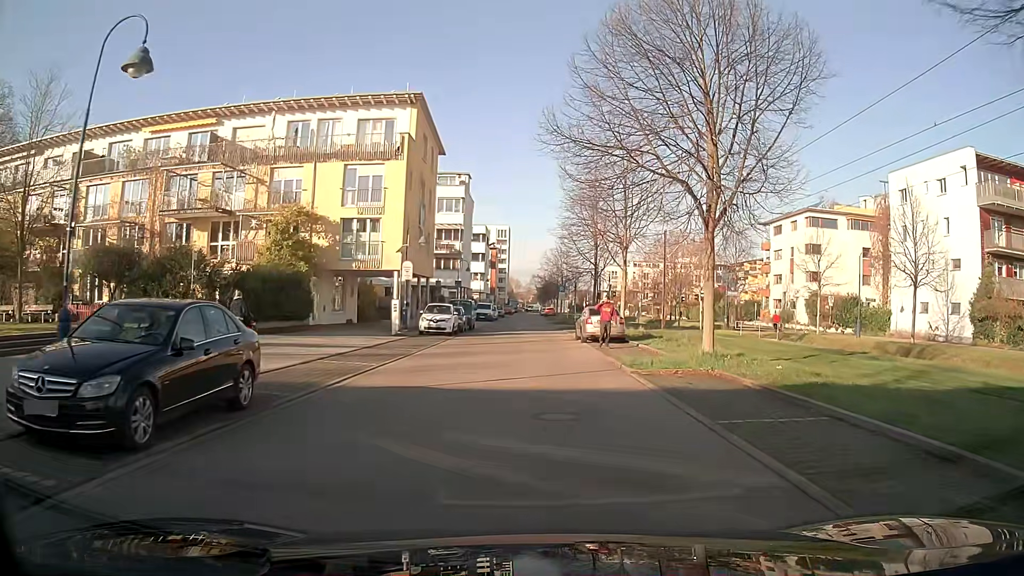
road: residential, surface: asphalt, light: Day
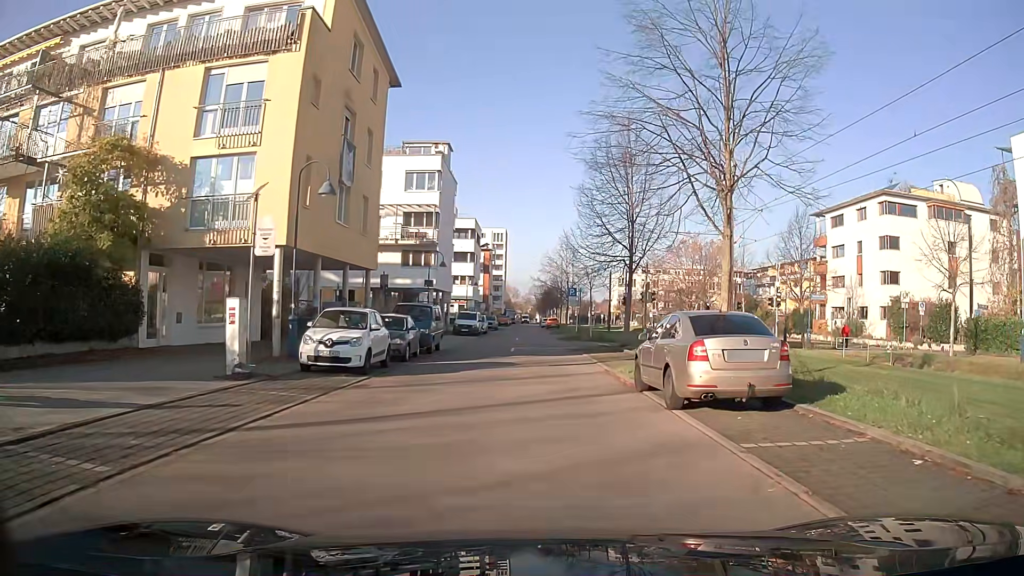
(0.0, +17.2) m; 0°
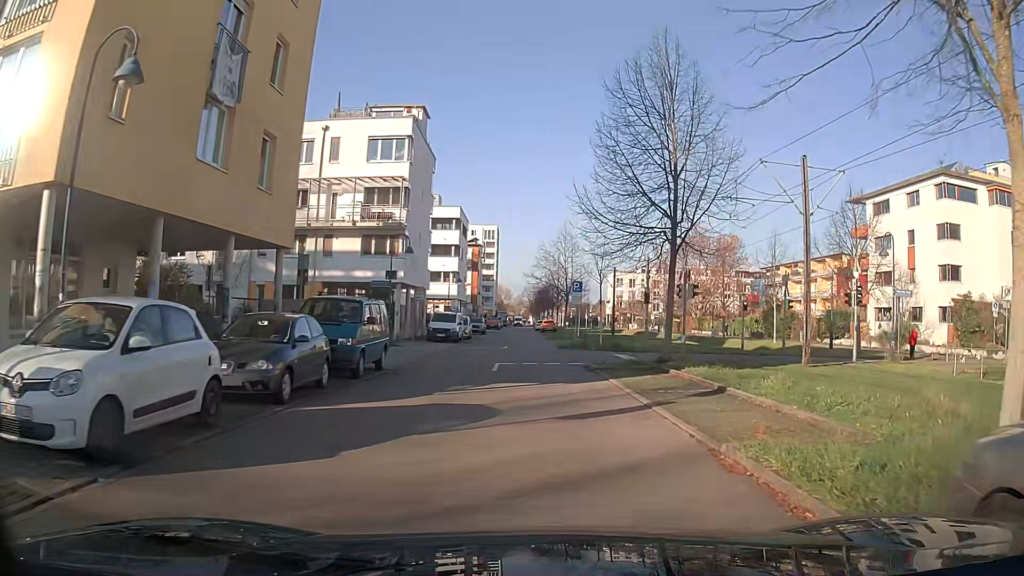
(0.0, +10.3) m; +1°
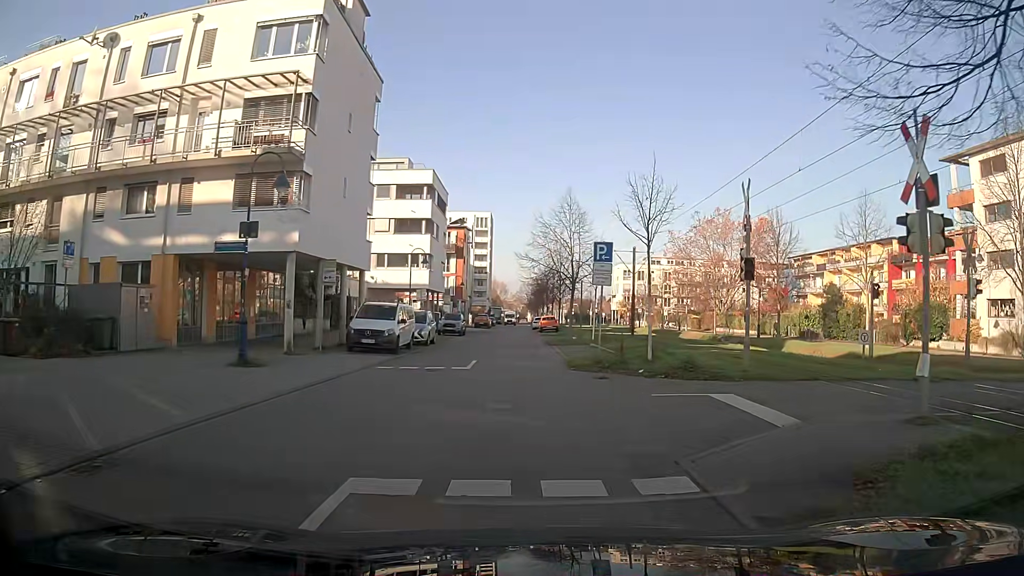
(0.0, +16.9) m; -2°
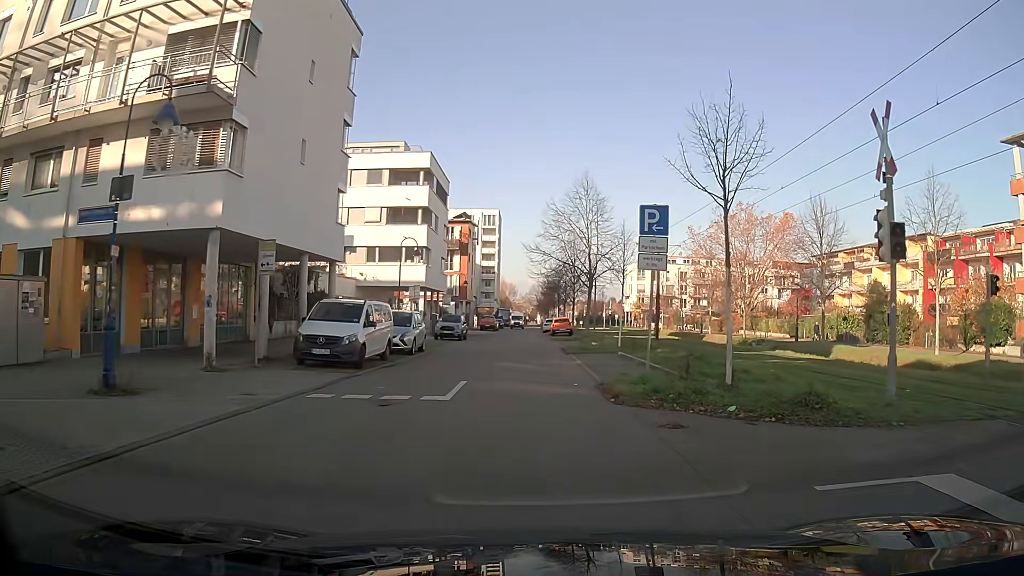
(0.0, +6.7) m; 0°
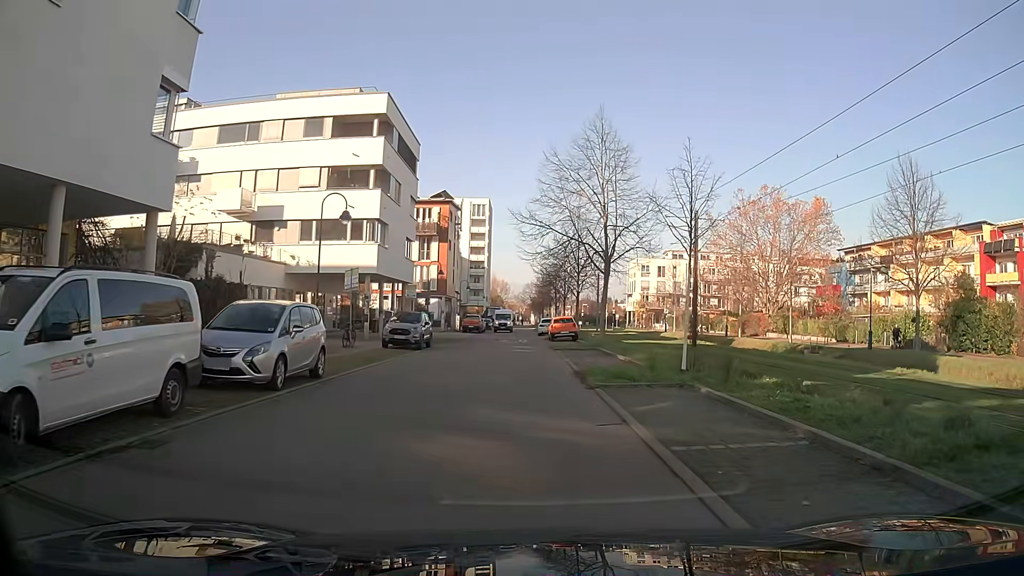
(+0.2, +13.2) m; +1°
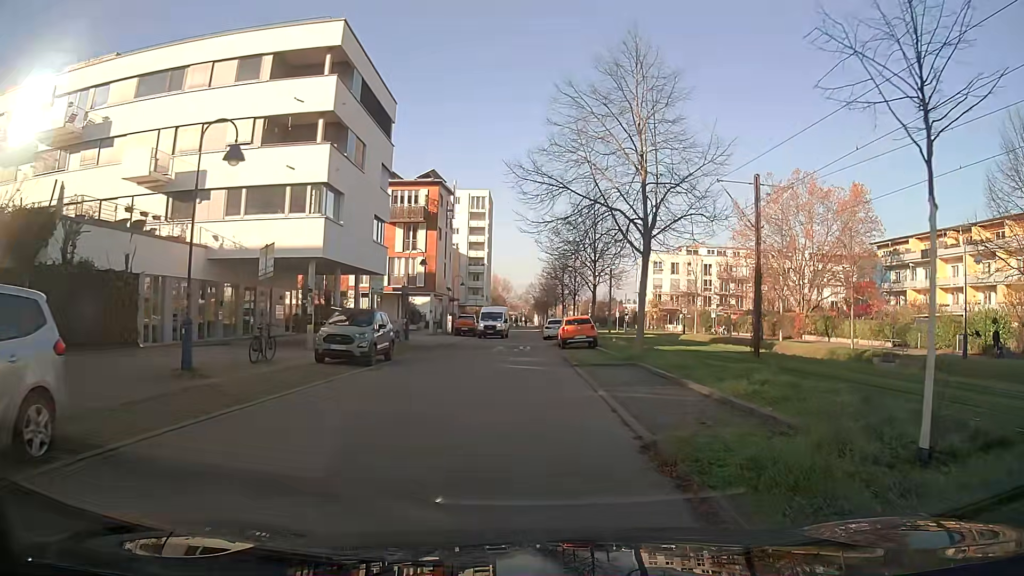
(0.0, +9.8) m; 0°
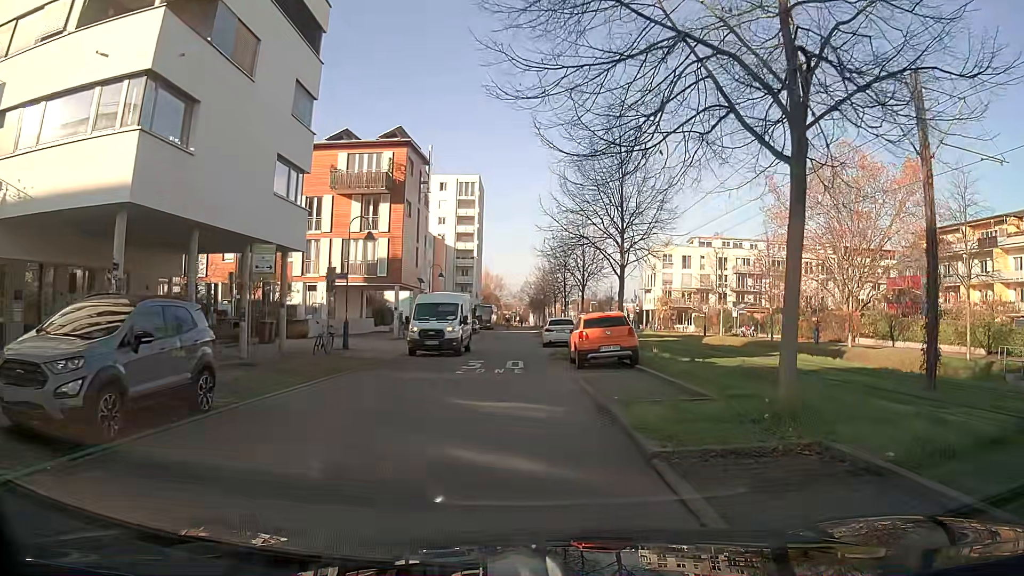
(+0.1, +12.9) m; 0°
(0, +10) (-1, +20) (-1, +30) (-1, +40) (0, +50) (0, +60) (0, +70) (0, +80) (0, +90) (-1, +100) m
